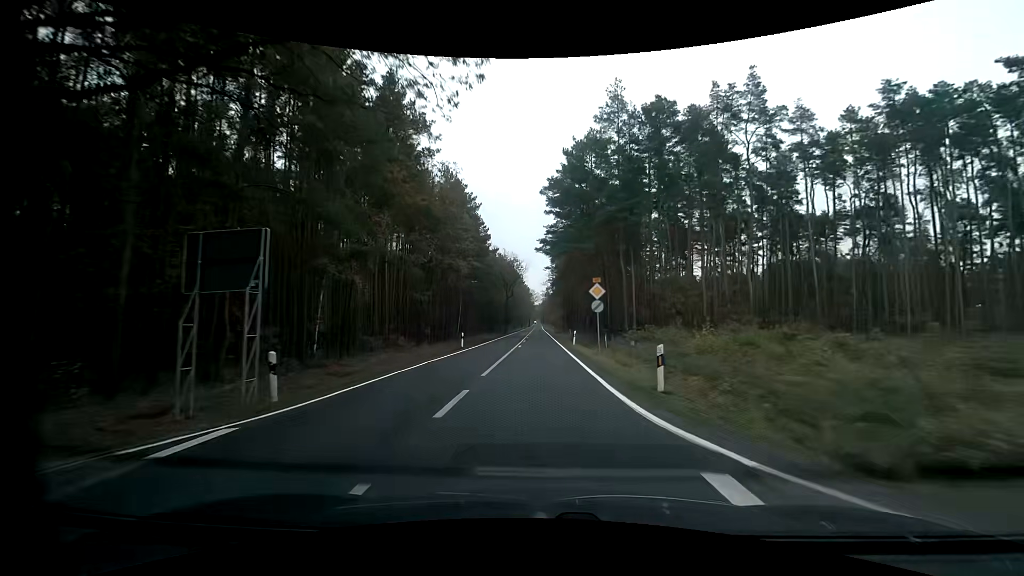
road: primary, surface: asphalt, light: Day
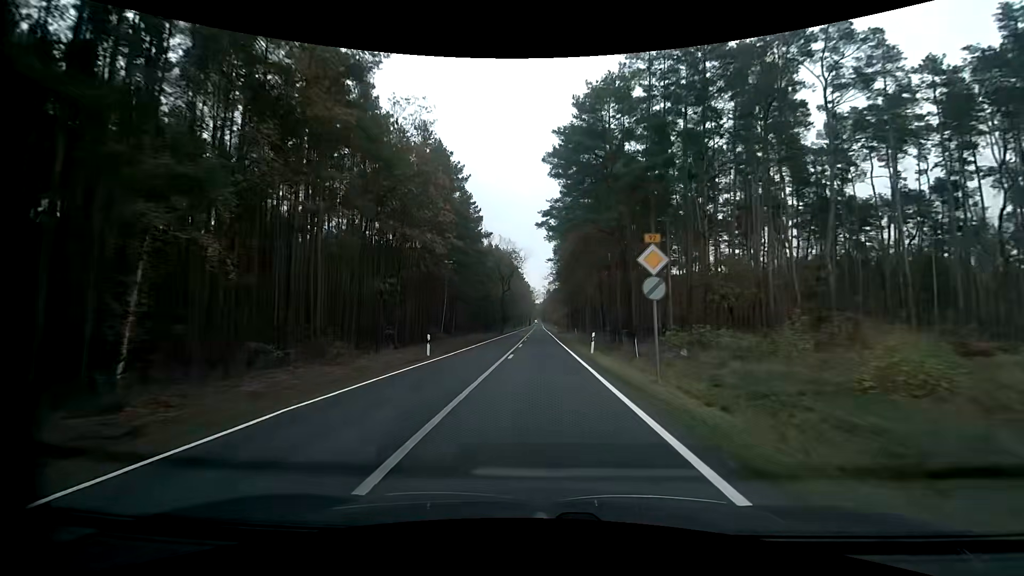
(0.0, +11.7) m; 0°
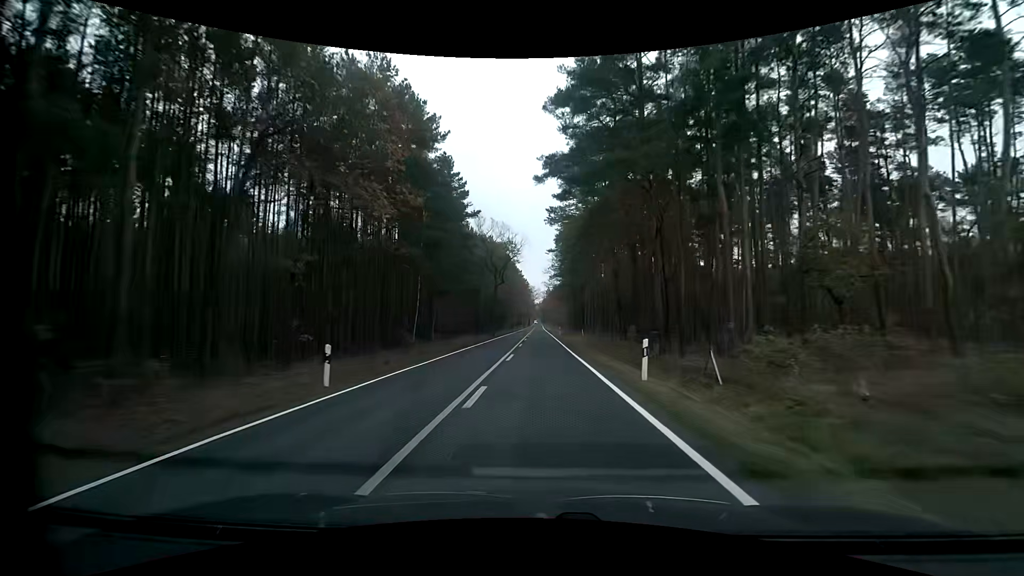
(0.0, +12.1) m; 0°
